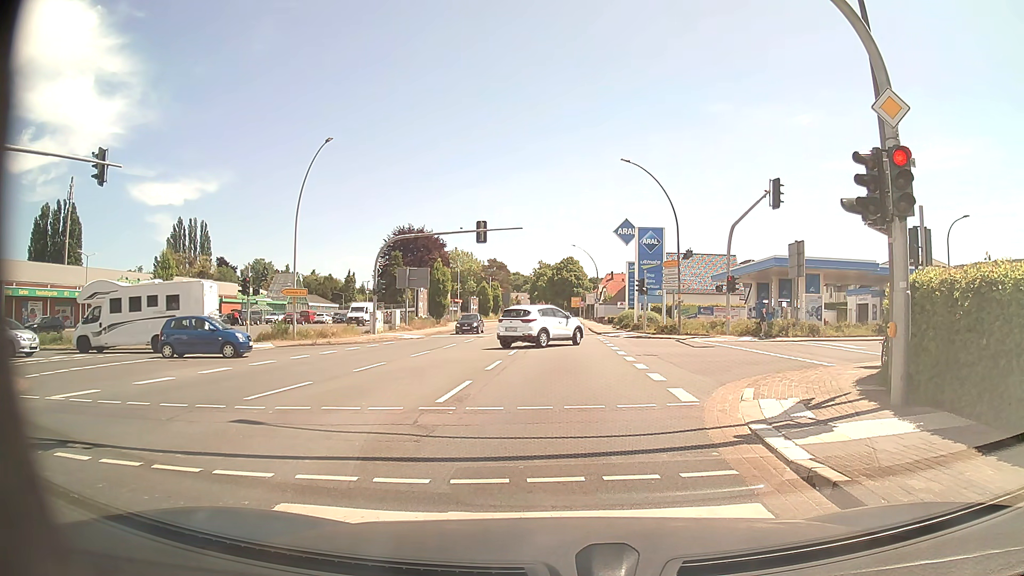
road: primary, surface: asphalt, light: Day
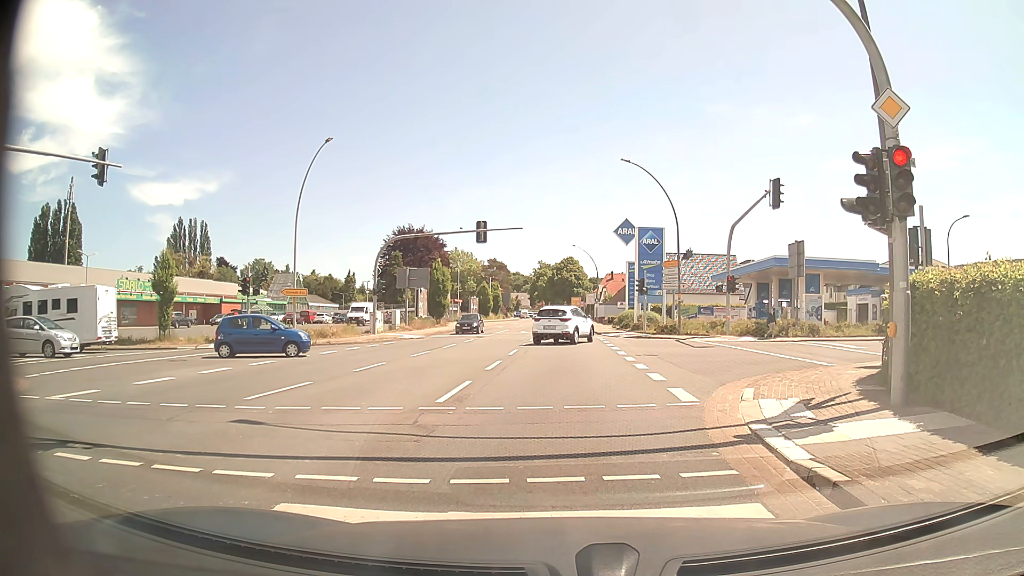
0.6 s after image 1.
(0.0, 0.0) m; 0°
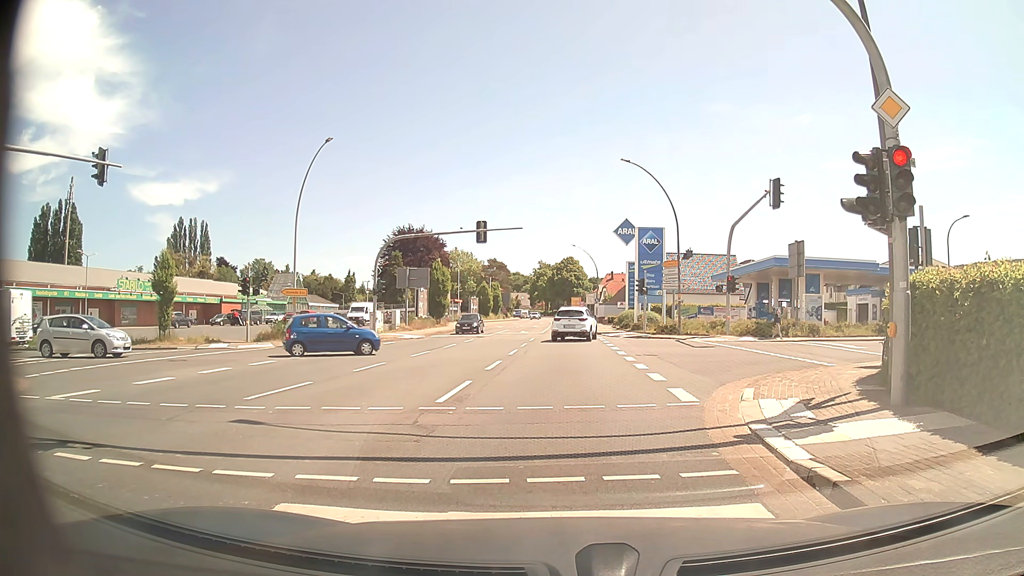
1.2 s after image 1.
(0.0, 0.0) m; 0°
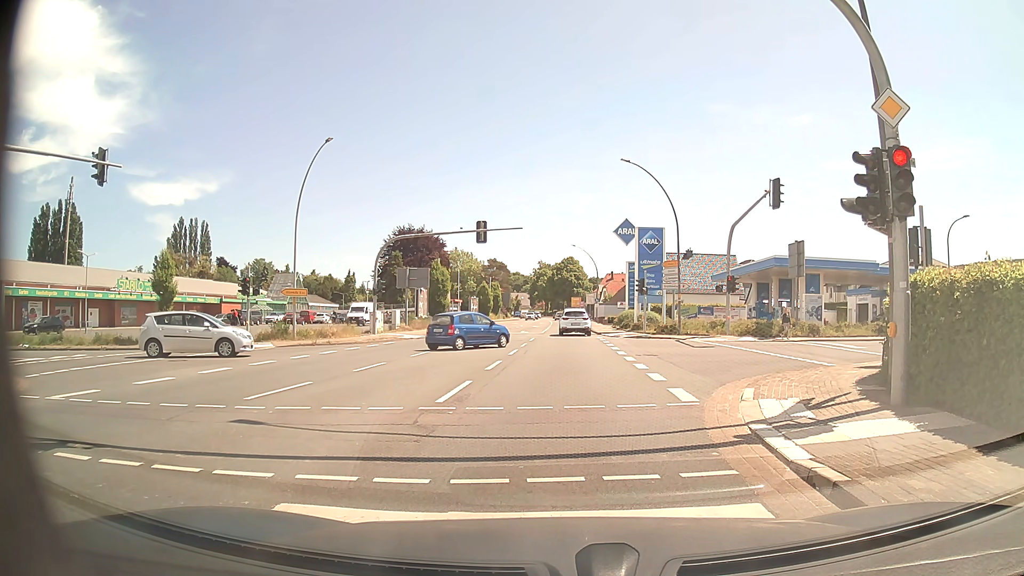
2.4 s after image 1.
(0.0, 0.0) m; 0°
